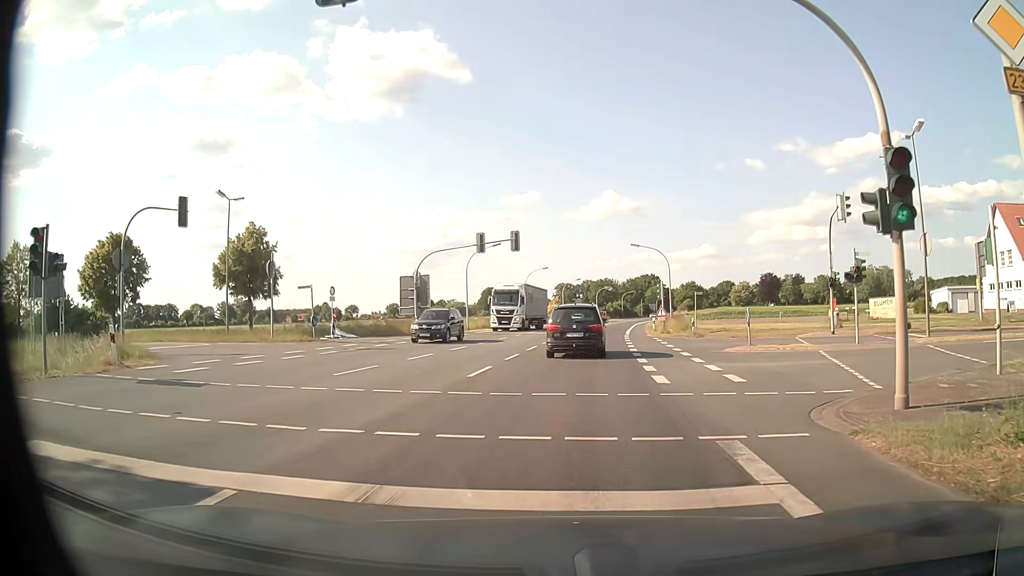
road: primary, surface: asphalt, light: Day
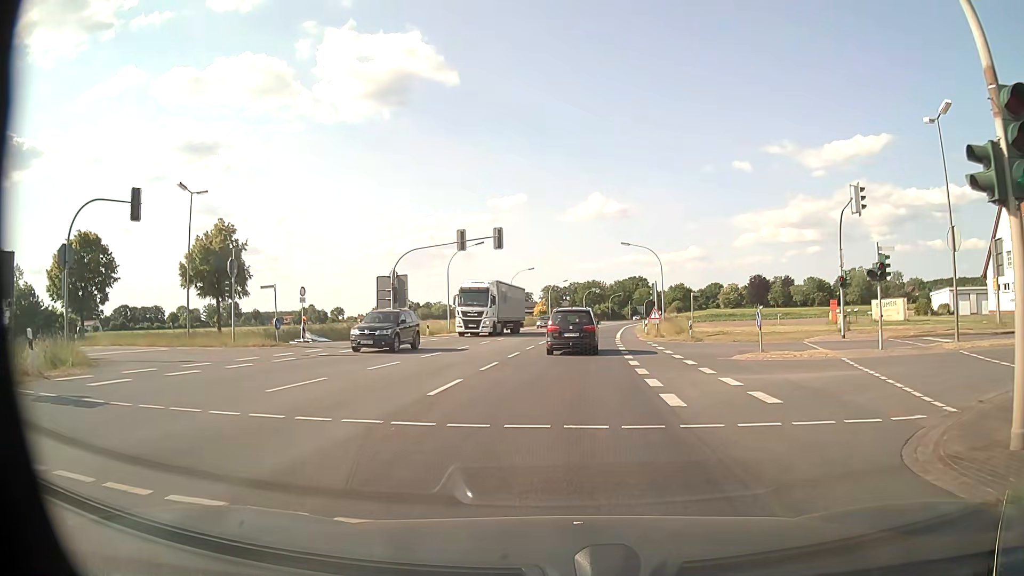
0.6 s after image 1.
(+0.1, +3.1) m; +1°
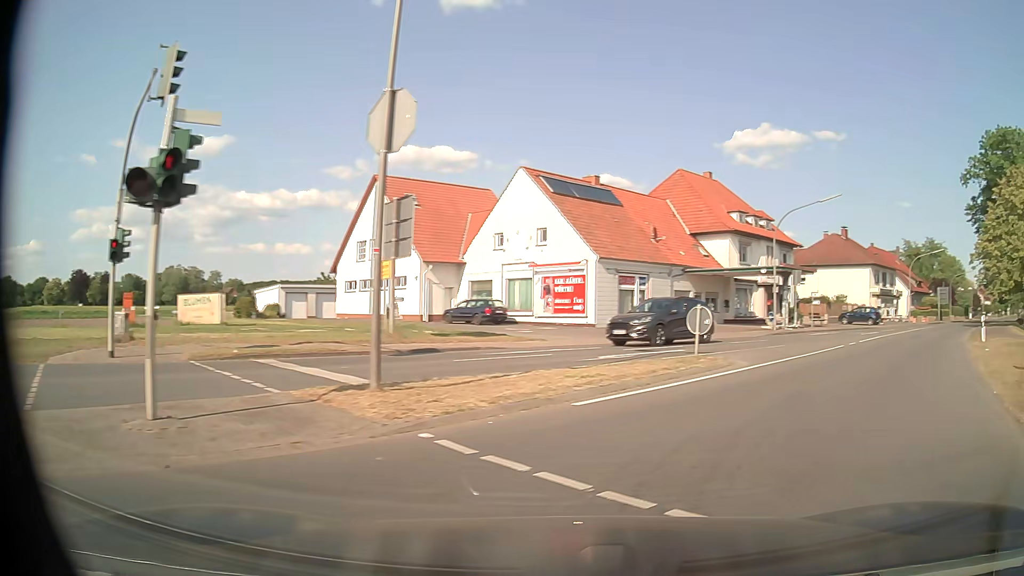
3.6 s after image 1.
(+6.3, +14.4) m; +59°
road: secondary
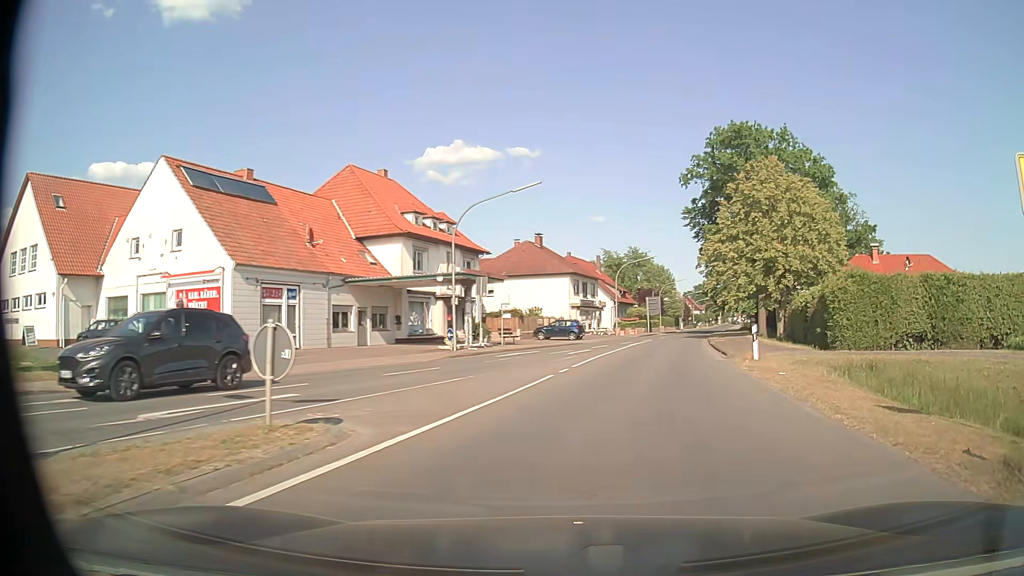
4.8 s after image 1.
(+2.0, +7.4) m; +27°
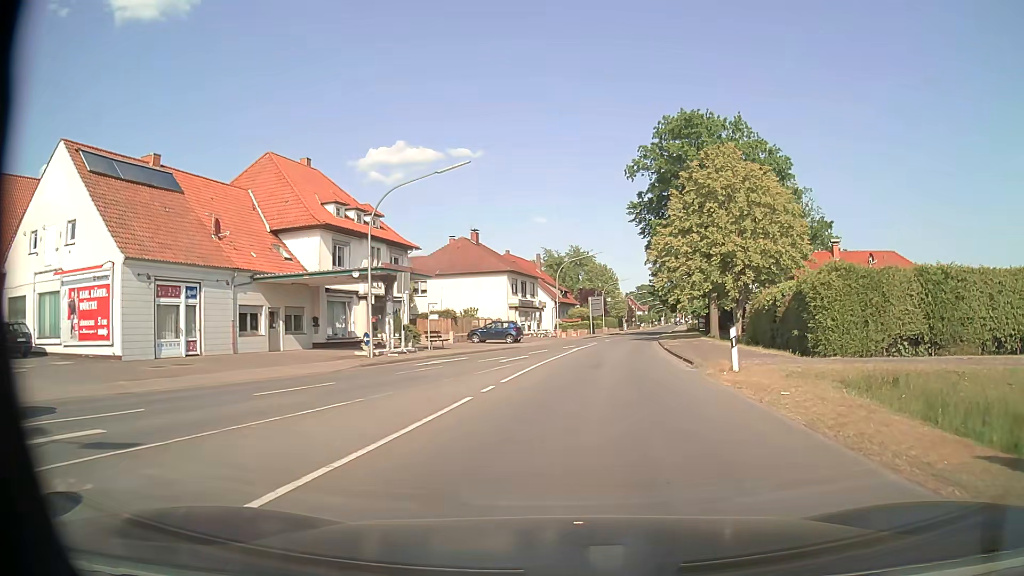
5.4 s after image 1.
(+0.2, +4.4) m; +5°
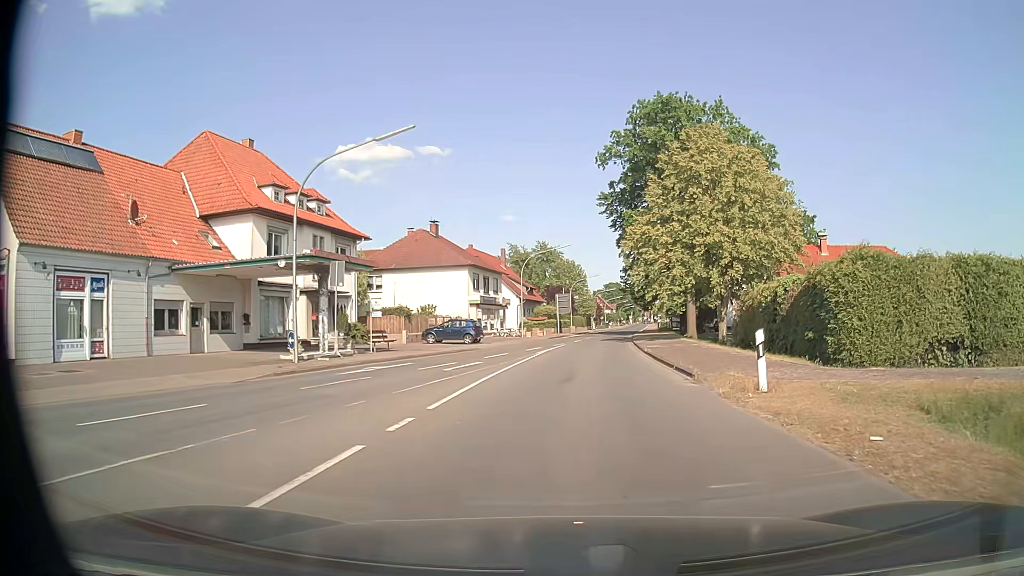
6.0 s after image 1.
(+0.1, +4.8) m; +3°
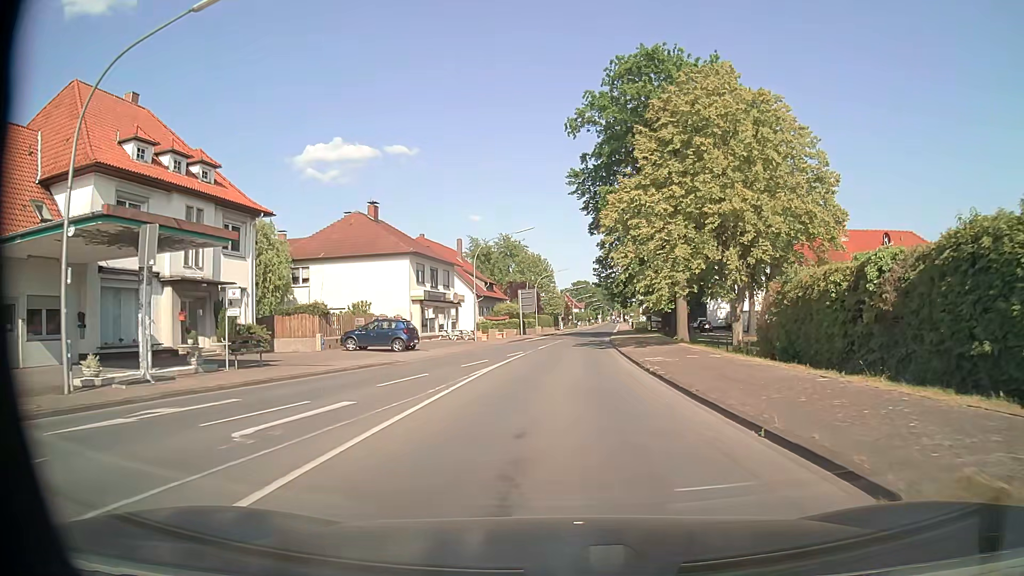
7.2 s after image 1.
(+0.4, +10.7) m; +3°
